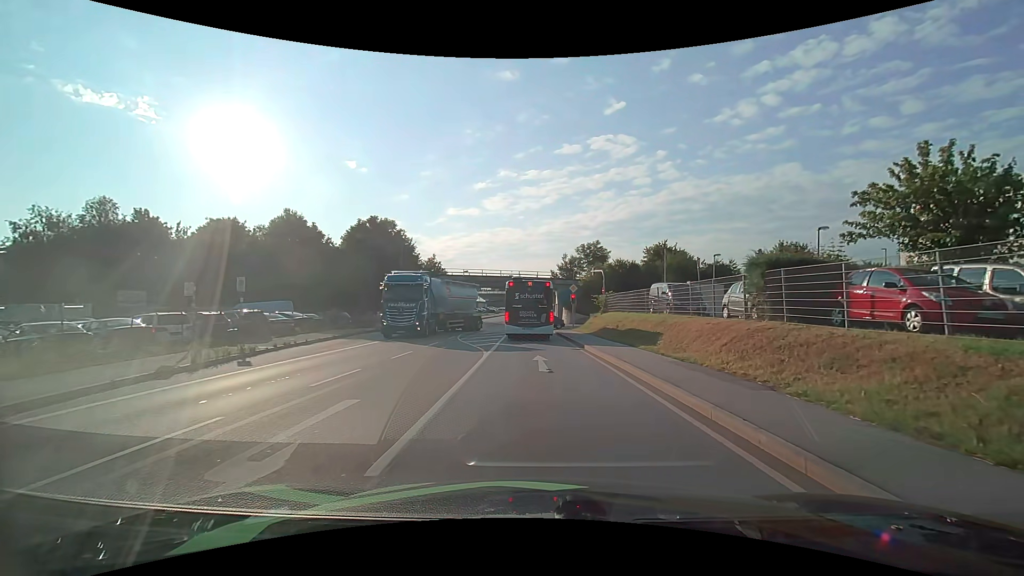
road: primary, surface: asphalt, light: Day
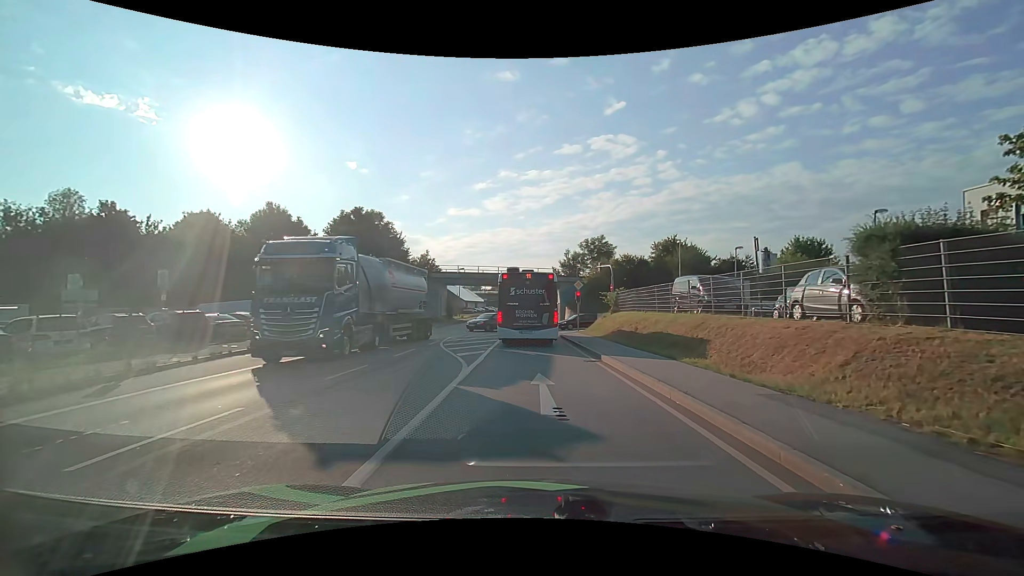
(0.0, +5.1) m; 0°
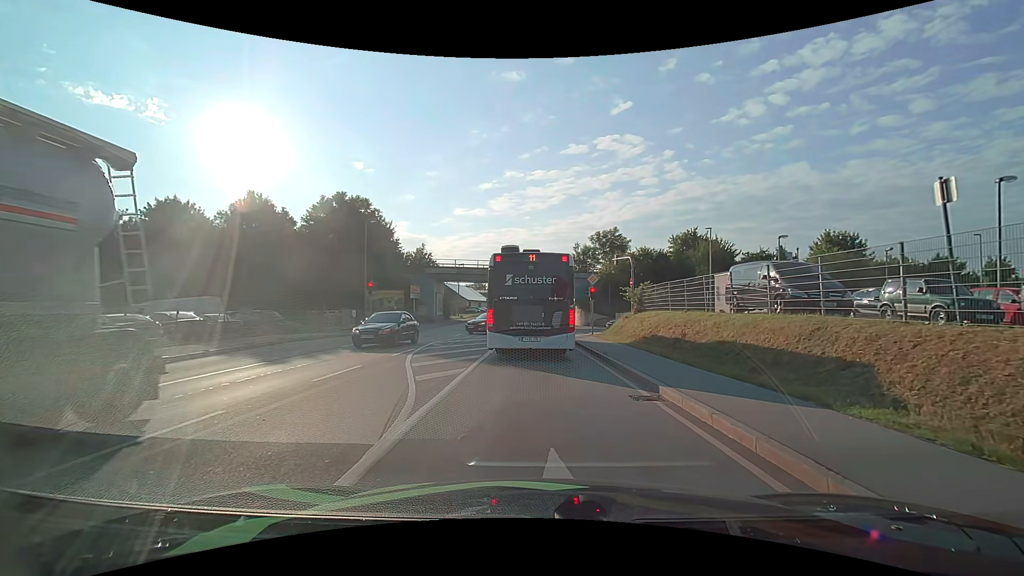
(-0.1, +6.4) m; -1°
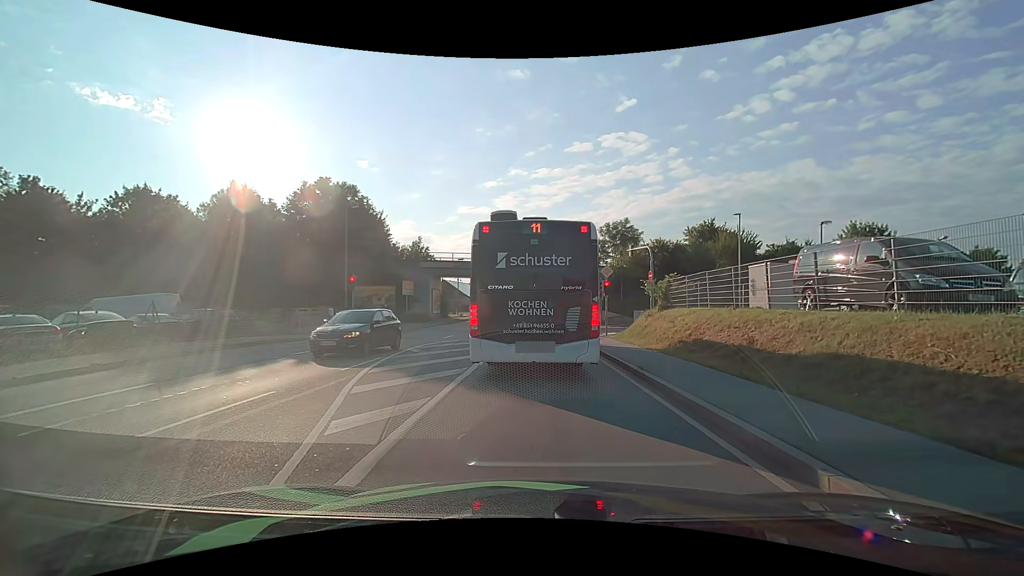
(0.0, +4.5) m; -1°
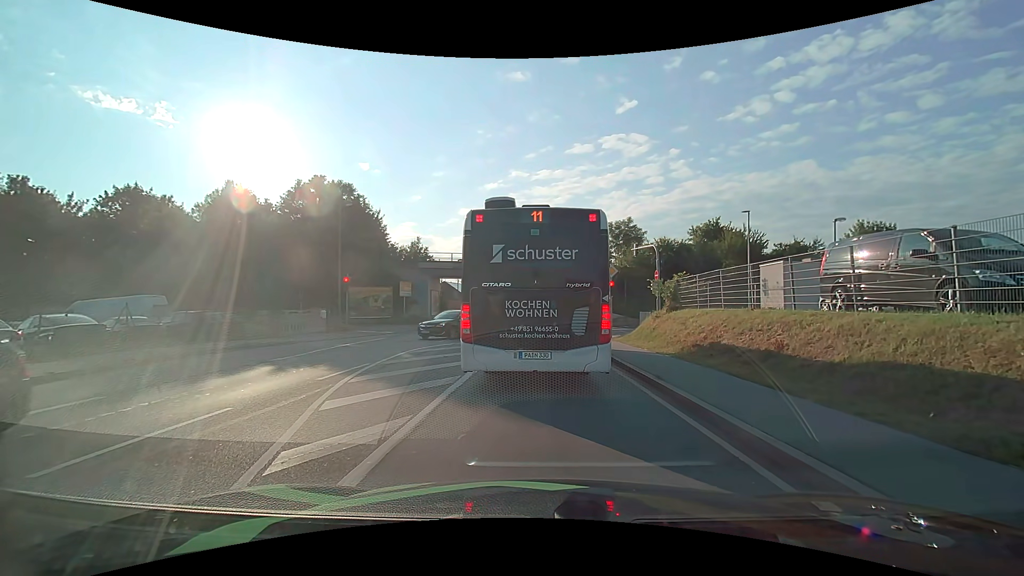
(0.0, +1.2) m; -2°
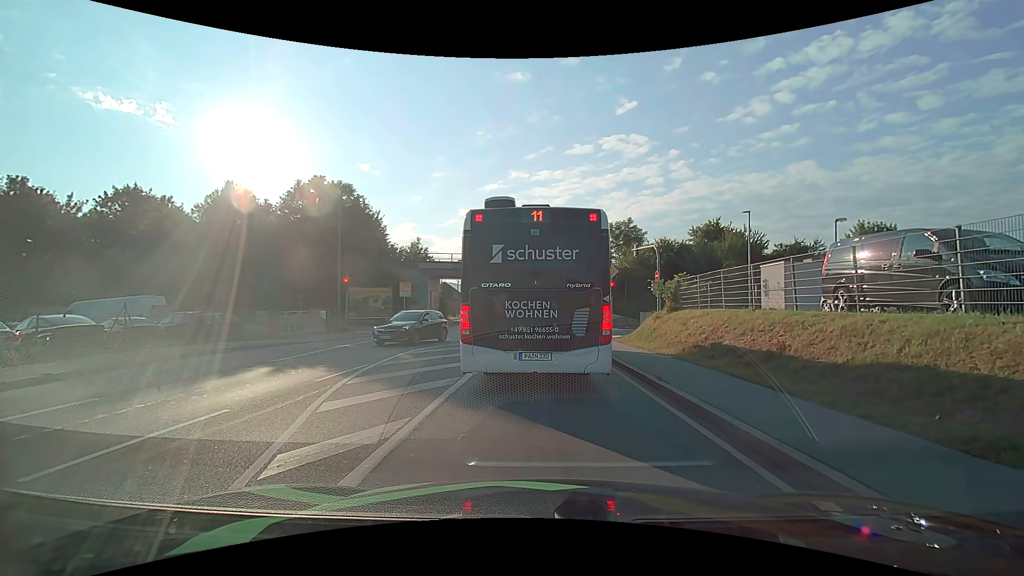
(0.0, +0.1) m; 0°
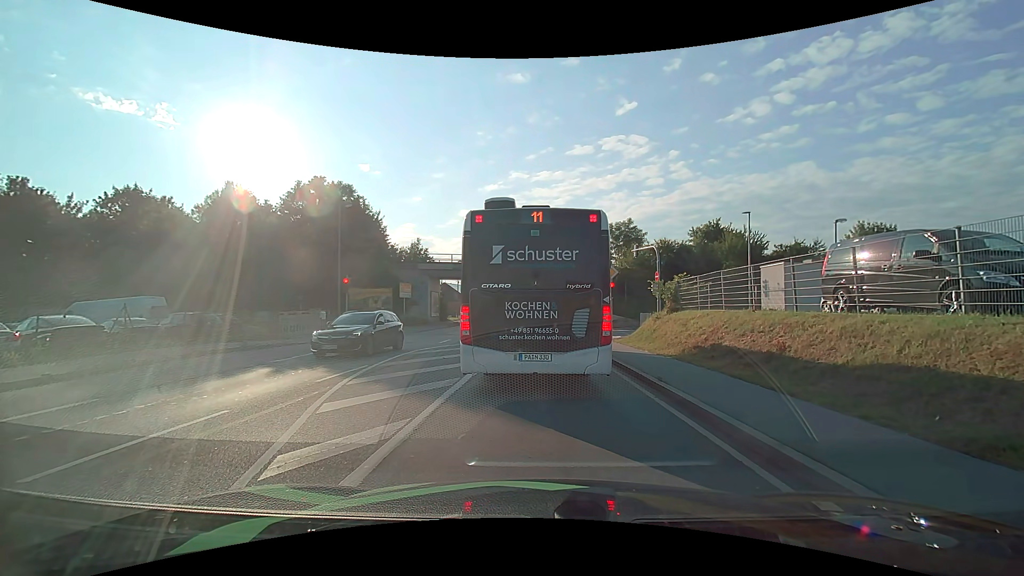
(0.0, 0.0) m; 0°
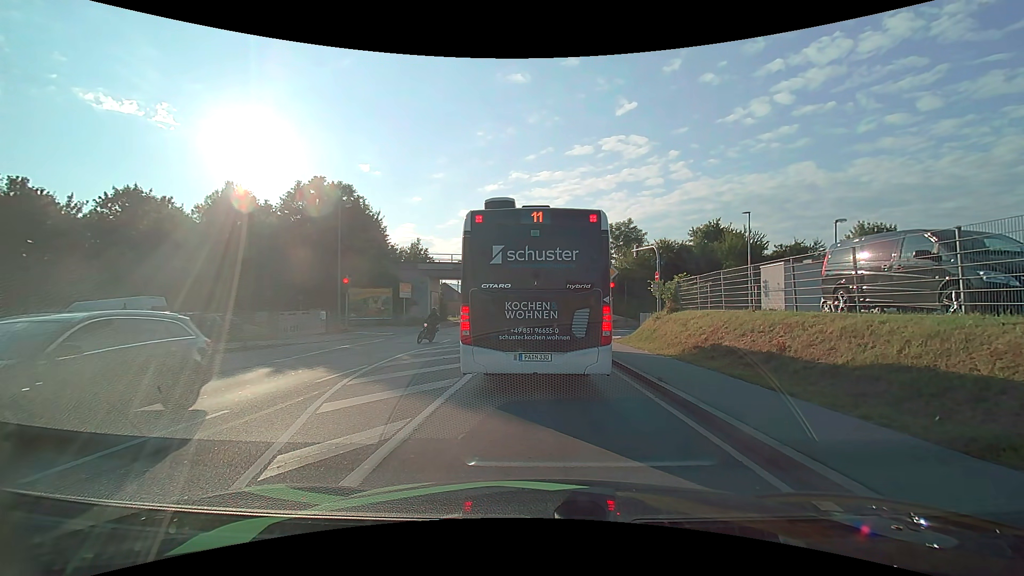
(0.0, 0.0) m; 0°
